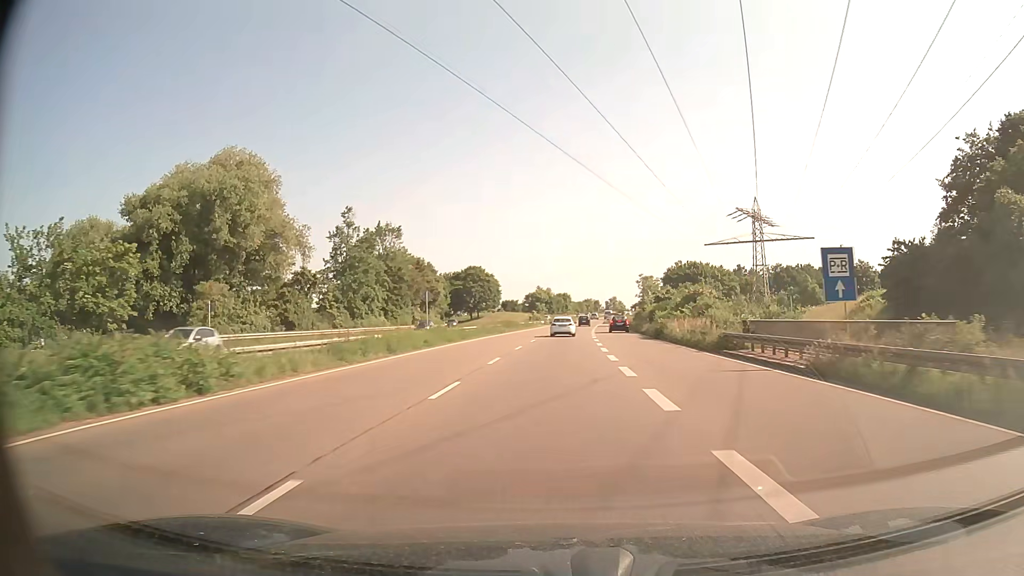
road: trunk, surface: asphalt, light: Day
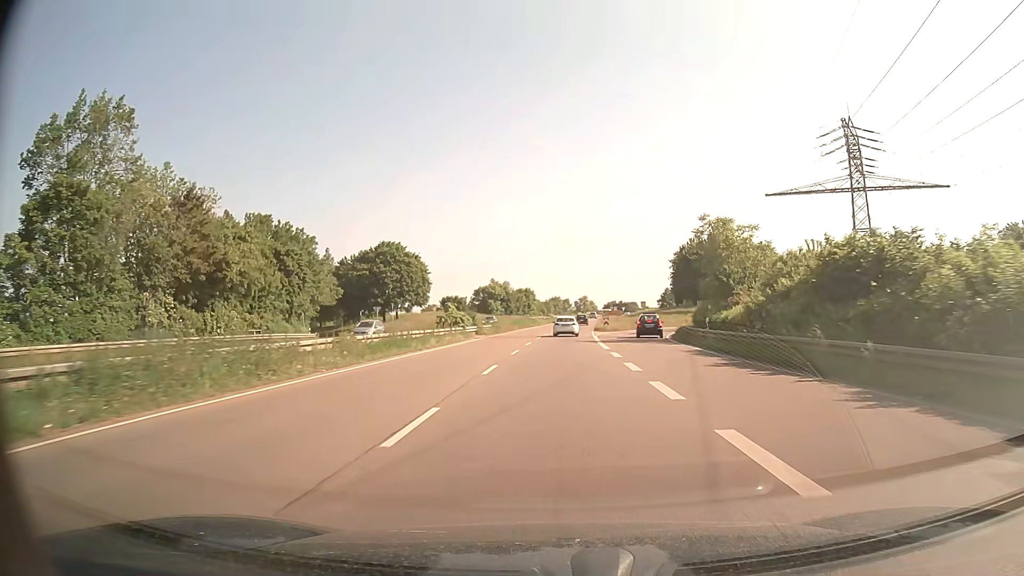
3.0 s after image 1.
(+1.5, +59.4) m; +3°
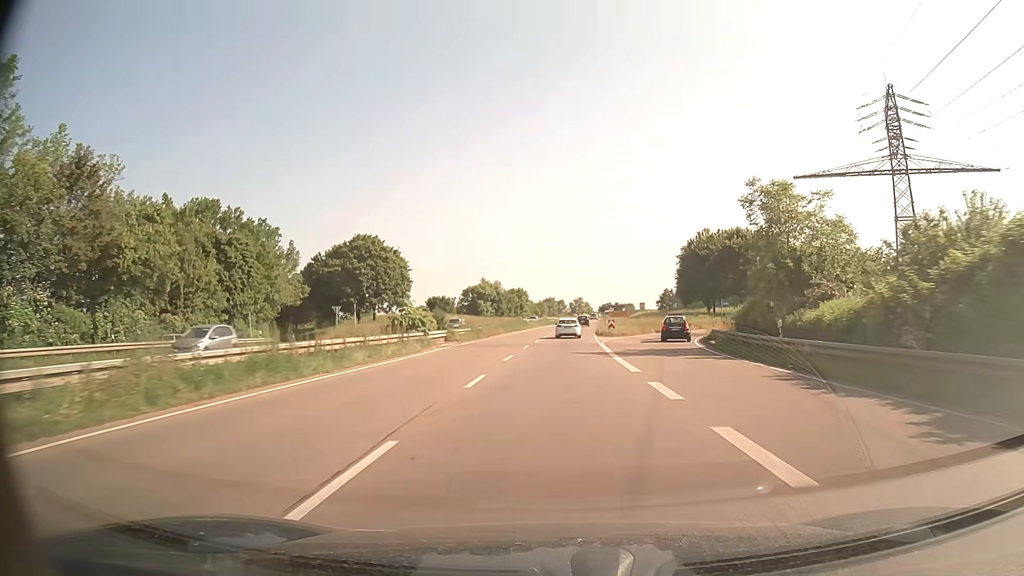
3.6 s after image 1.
(+0.1, +11.8) m; +1°
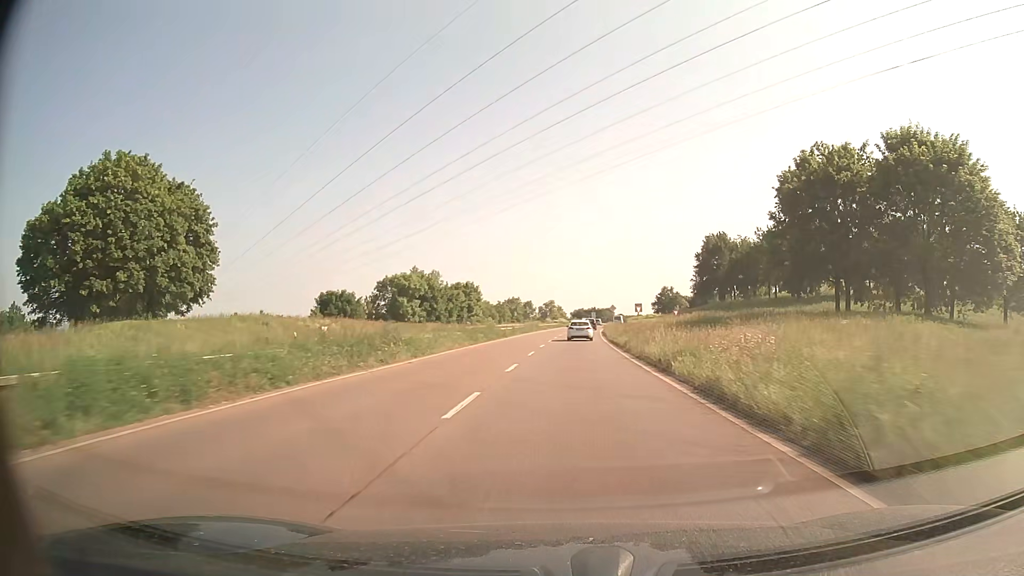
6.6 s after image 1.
(+1.2, +58.6) m; +3°
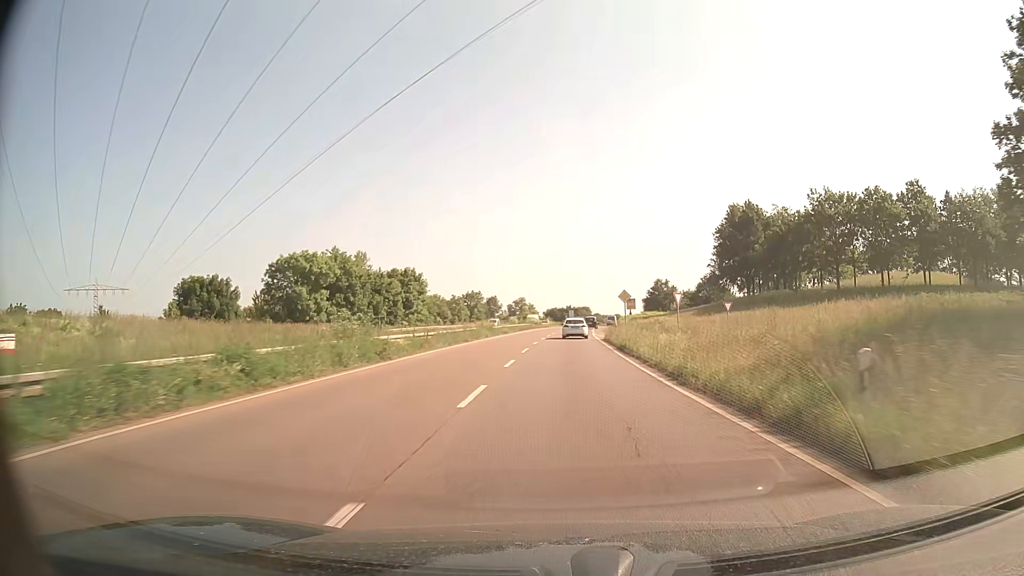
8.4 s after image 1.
(+0.6, +34.8) m; +2°
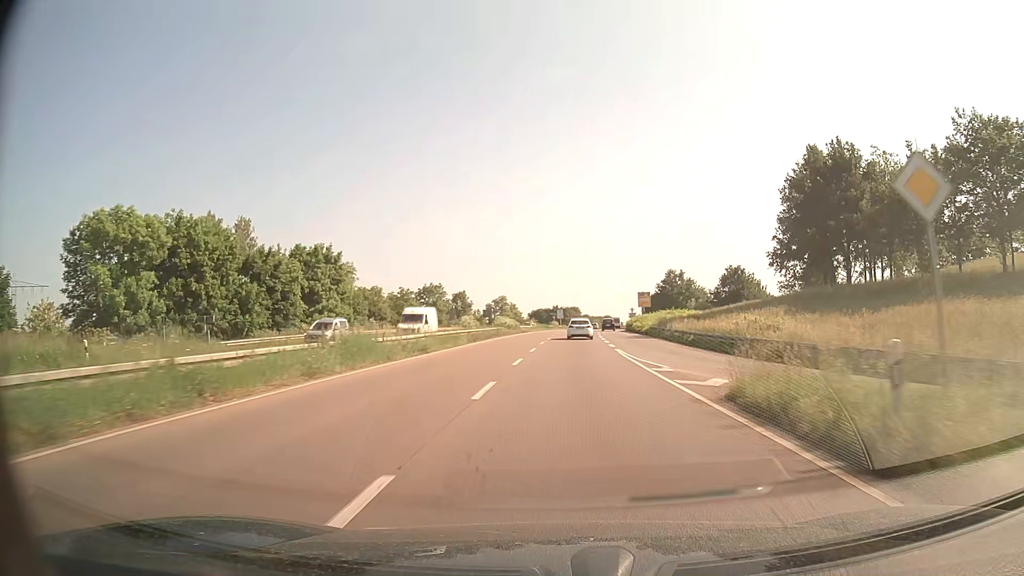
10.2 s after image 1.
(+0.2, +34.9) m; +1°
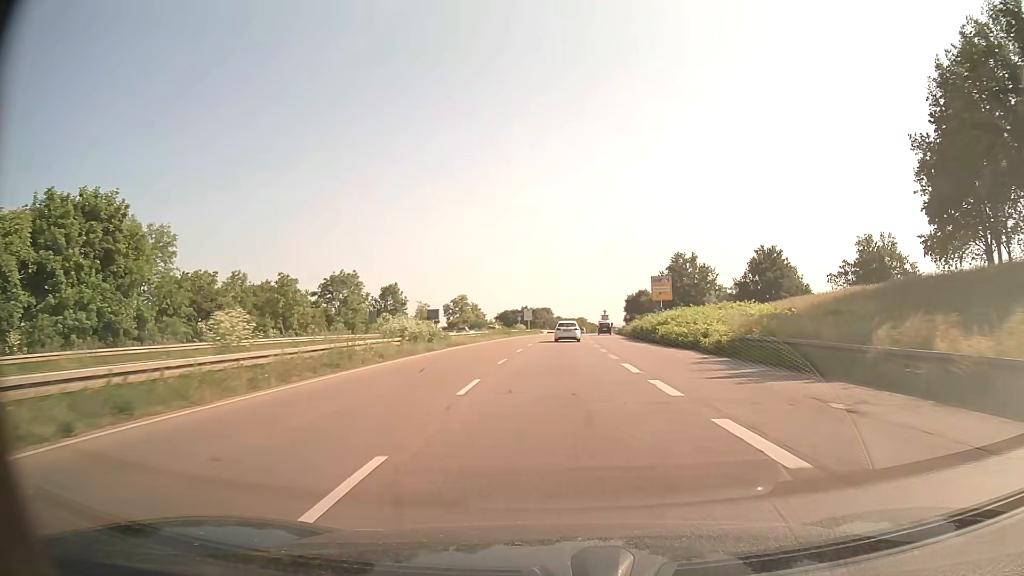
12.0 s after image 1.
(+0.8, +35.0) m; +2°
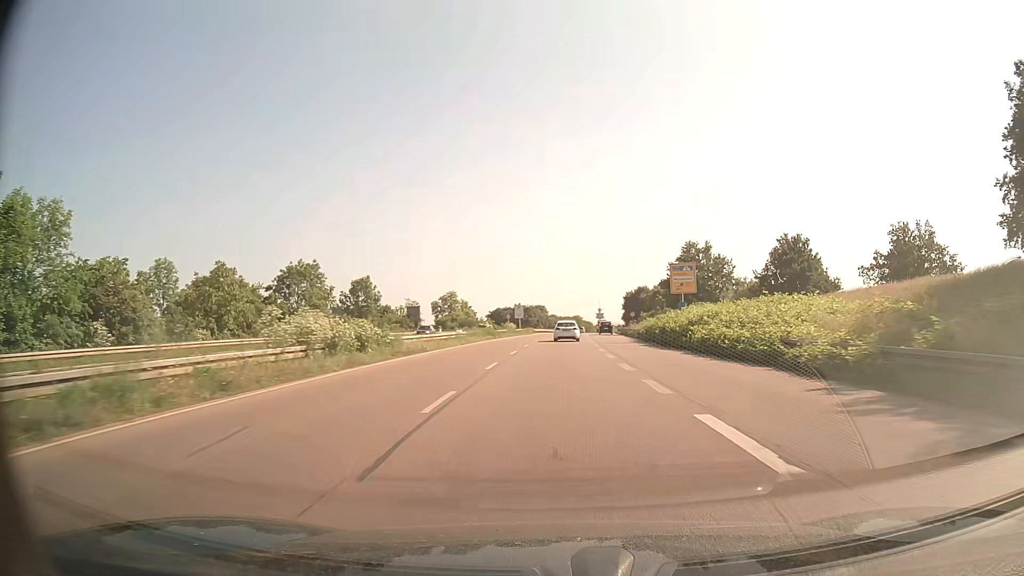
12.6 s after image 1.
(+0.1, +11.7) m; +1°
(0, +10) (0, +20) (0, +30) (0, +40) (+1, +50) (+1, +60) (+2, +70) (+2, +80) (+3, +90) (+3, +100) m
